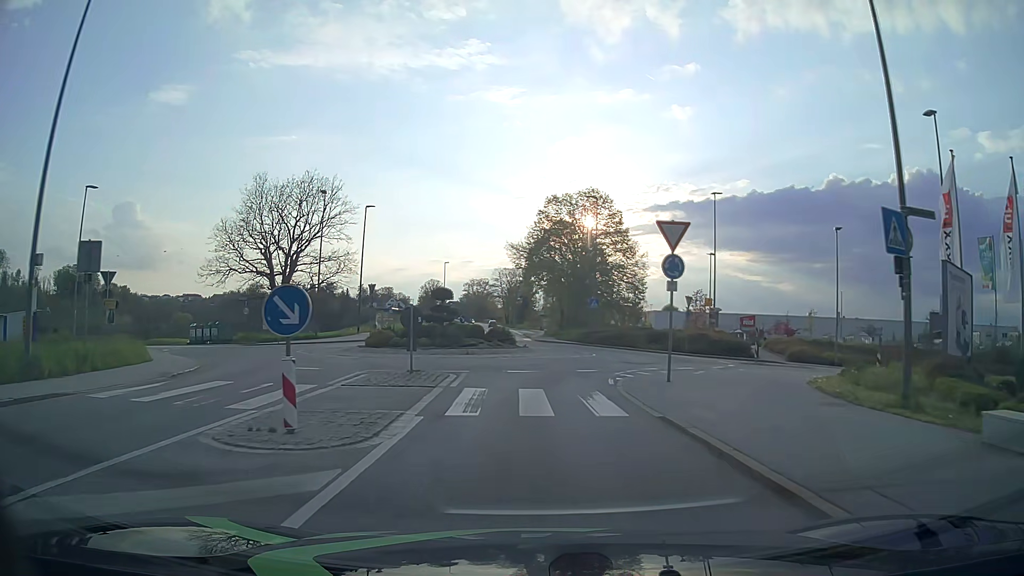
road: tertiary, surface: asphalt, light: Day
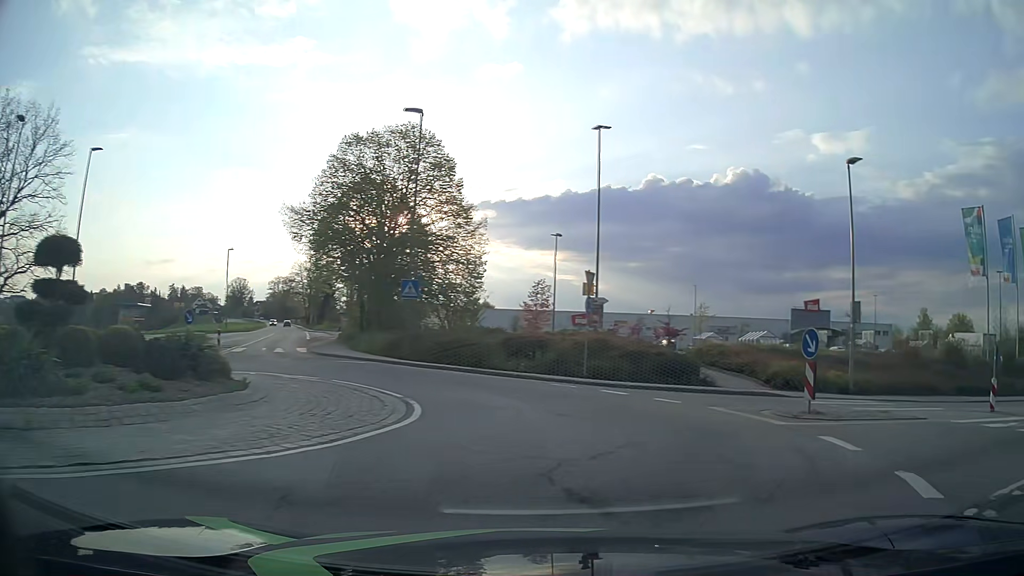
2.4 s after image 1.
(+1.1, +18.9) m; +16°
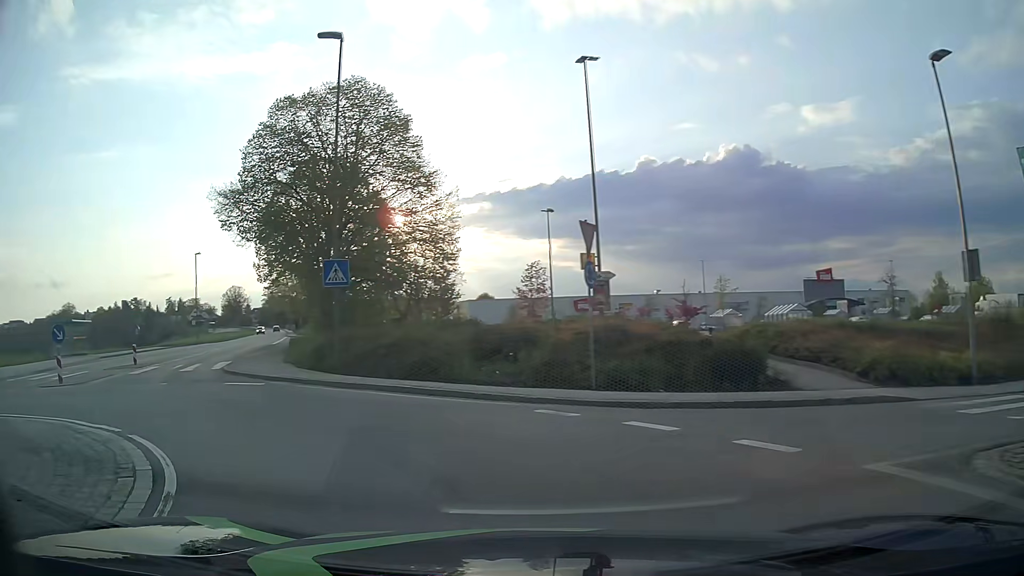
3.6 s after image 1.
(+0.7, +7.9) m; -1°
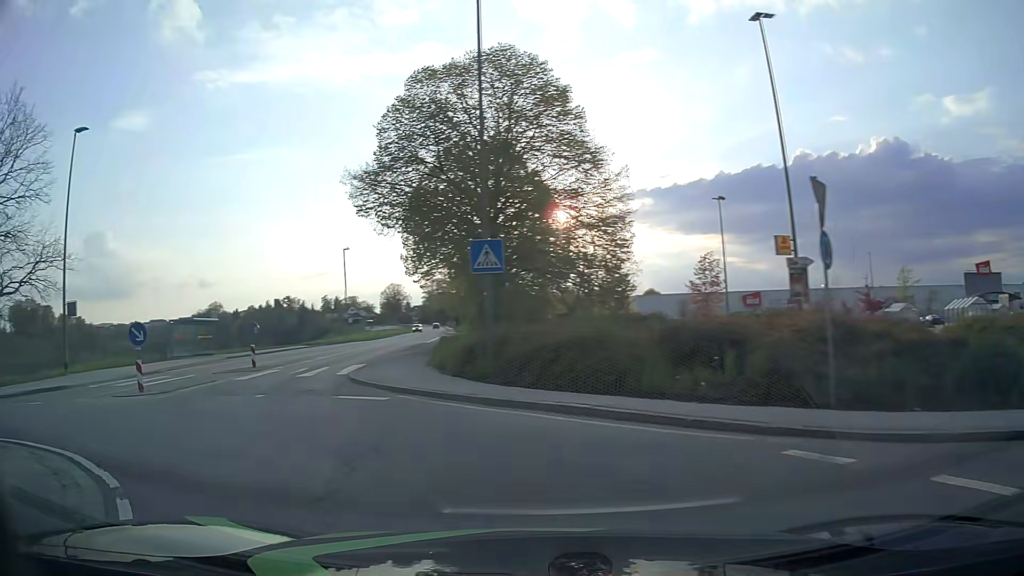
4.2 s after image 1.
(-0.5, +3.8) m; -14°
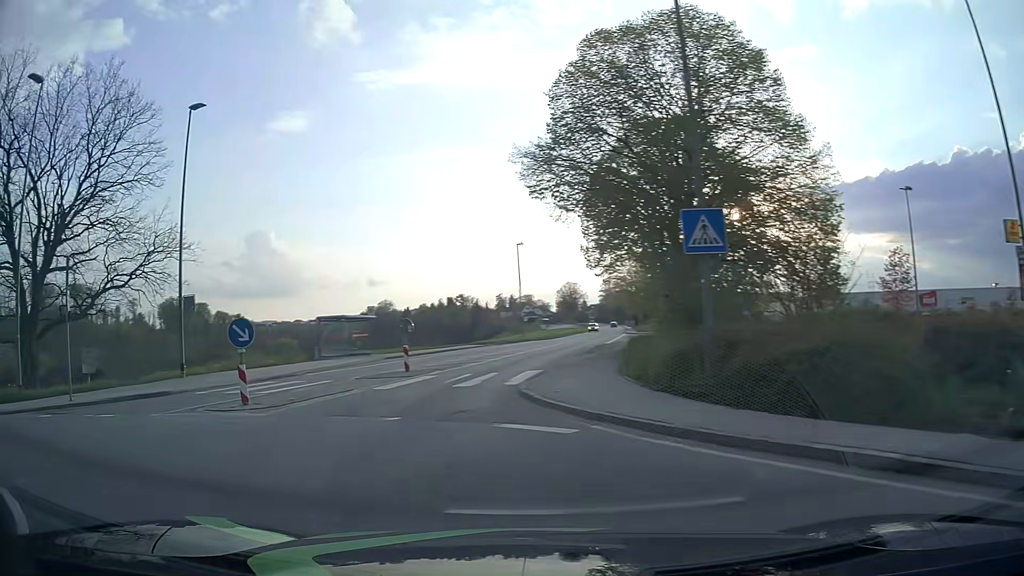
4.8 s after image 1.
(-0.5, +3.8) m; -15°
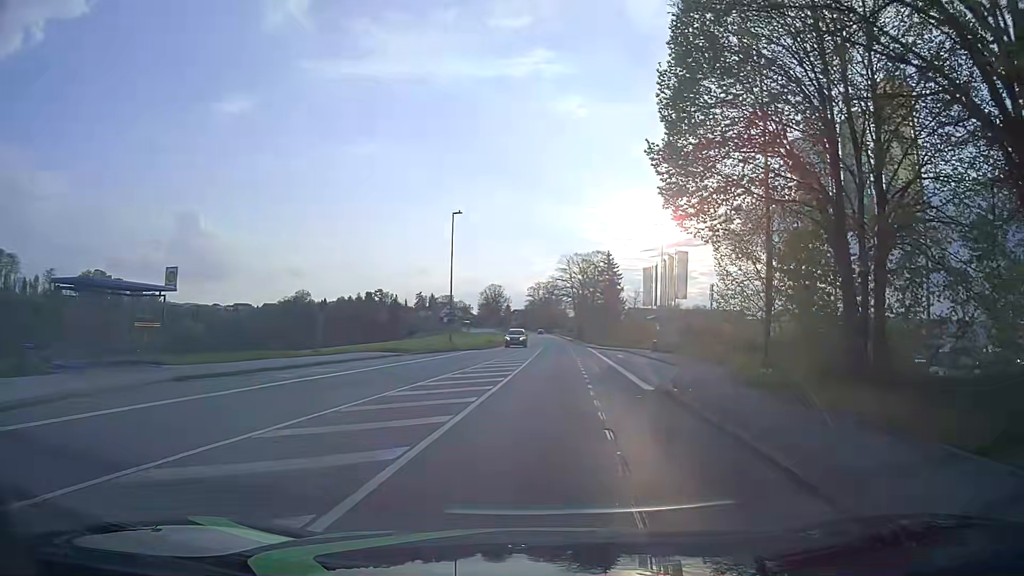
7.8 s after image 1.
(-1.1, +21.5) m; +8°
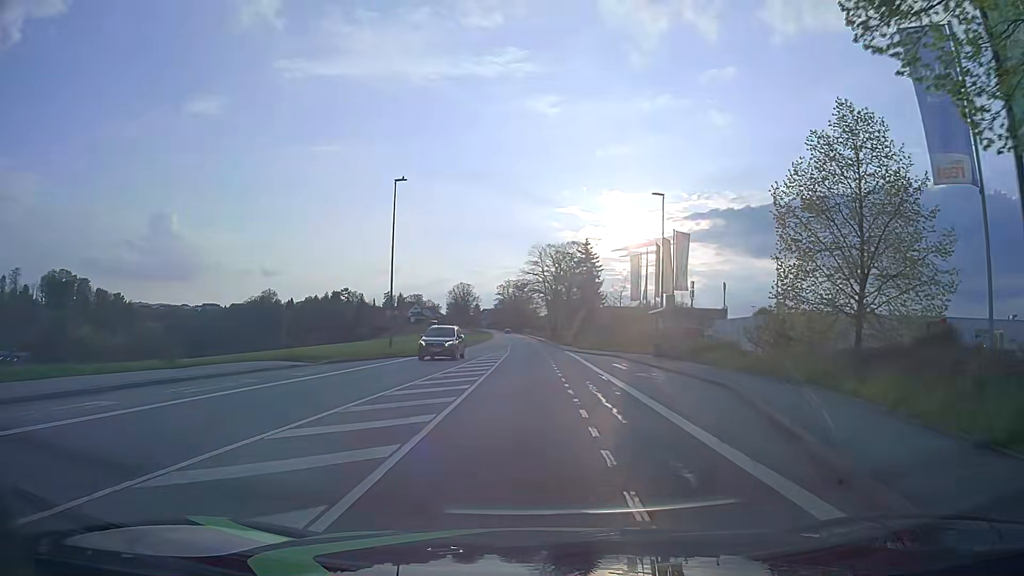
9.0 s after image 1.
(+0.3, +11.9) m; +2°
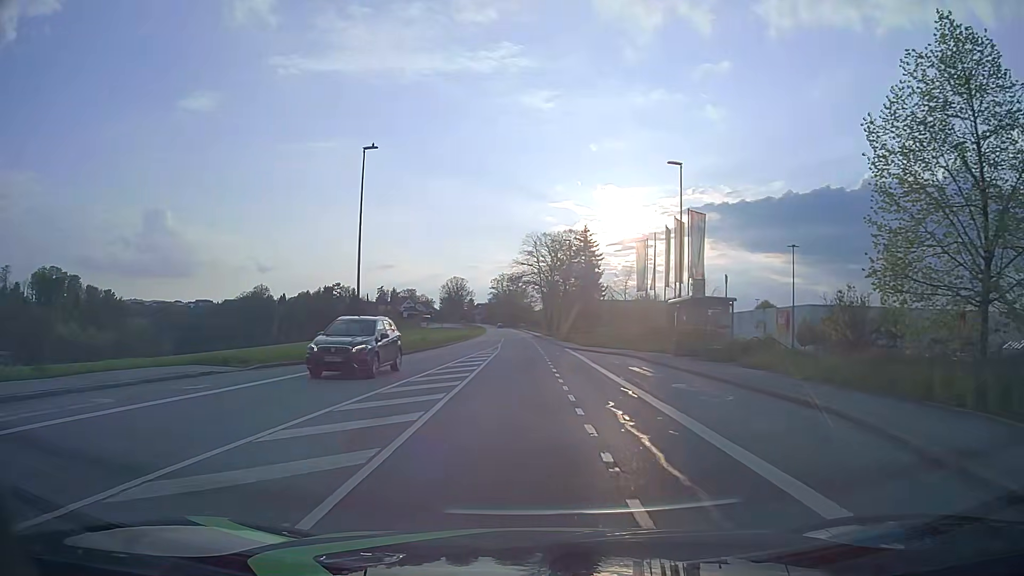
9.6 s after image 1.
(+0.1, +6.6) m; 0°
(0, +10) (0, +20) (0, +30) (0, +40) (-1, +50) (-1, +60) (-1, +70) (-2, +80) (-2, +90) (-3, +100) m
